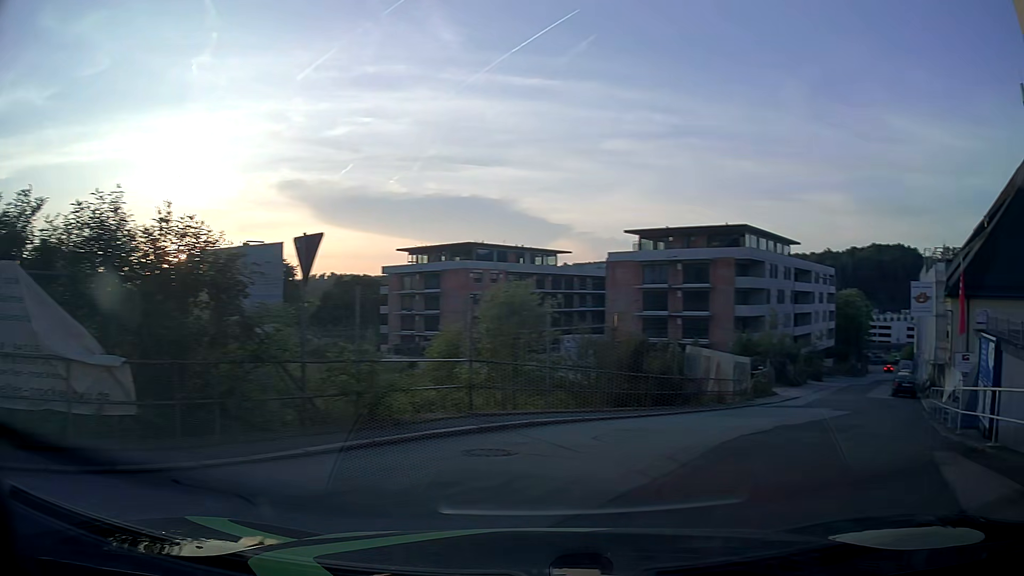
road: residential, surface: asphalt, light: Day
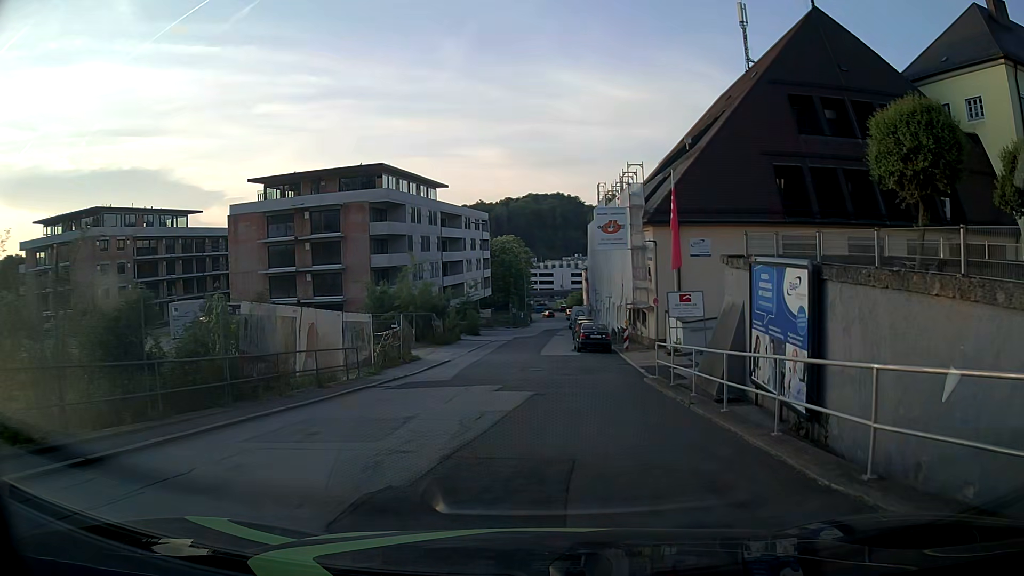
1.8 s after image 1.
(+2.9, +9.1) m; +29°
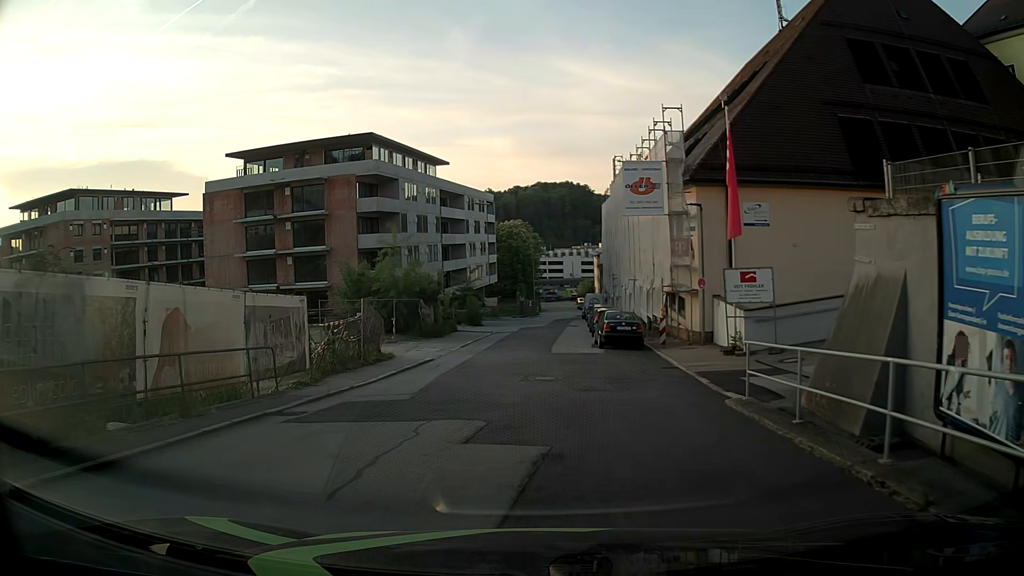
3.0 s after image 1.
(-0.1, +7.7) m; -1°
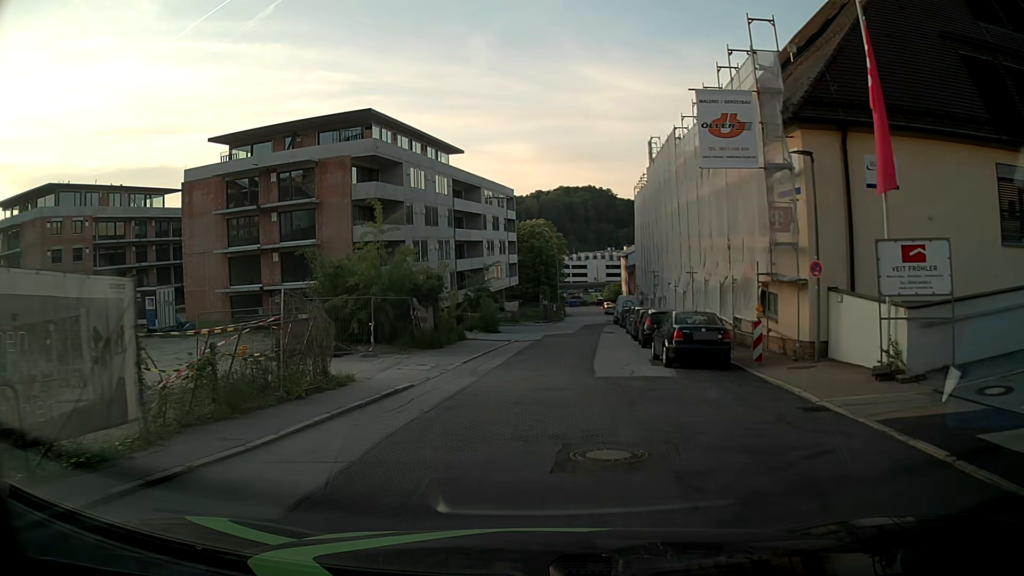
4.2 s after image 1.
(-0.2, +8.6) m; -3°
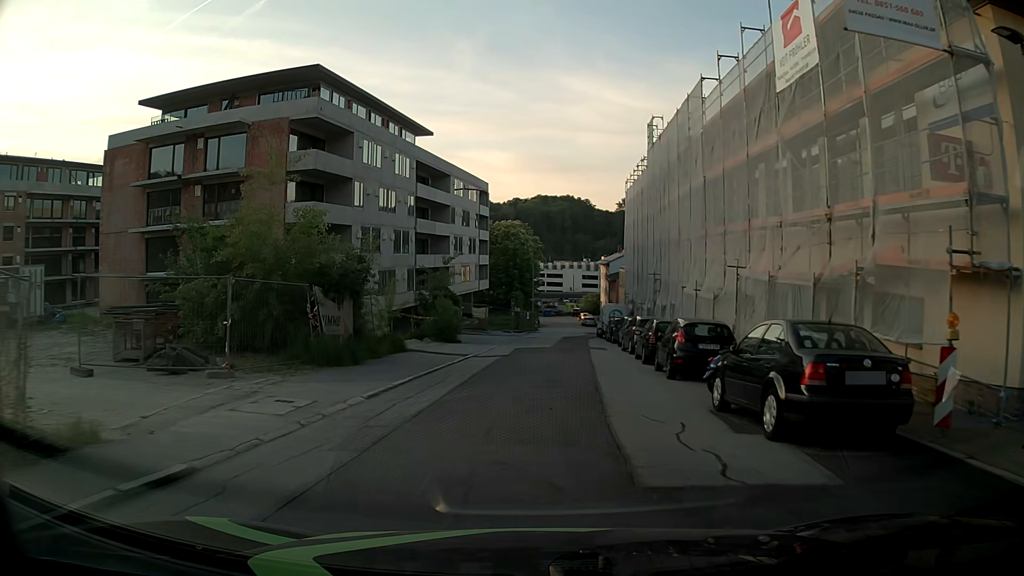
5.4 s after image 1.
(+0.3, +9.5) m; +3°
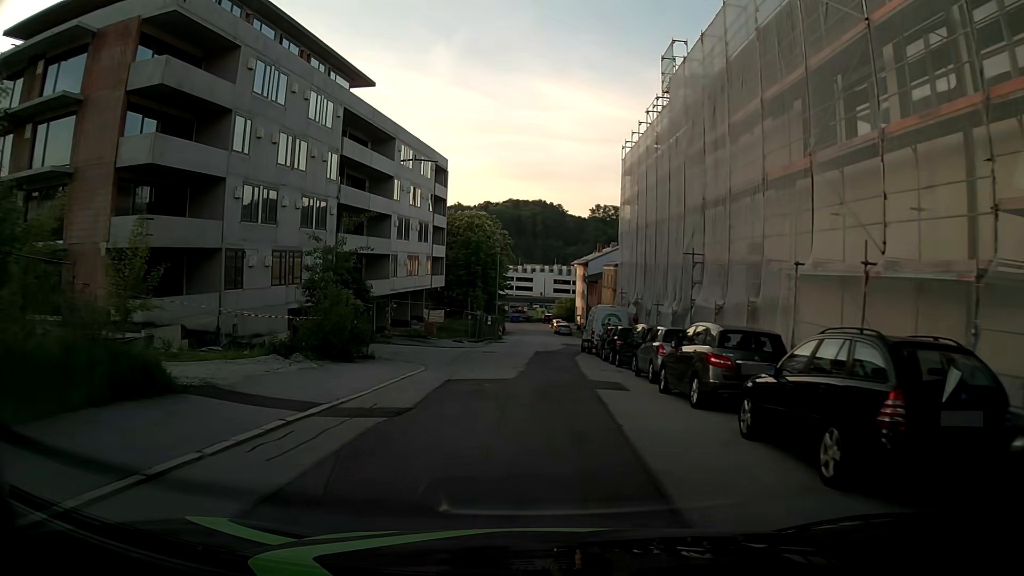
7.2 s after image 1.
(+0.5, +15.4) m; +3°
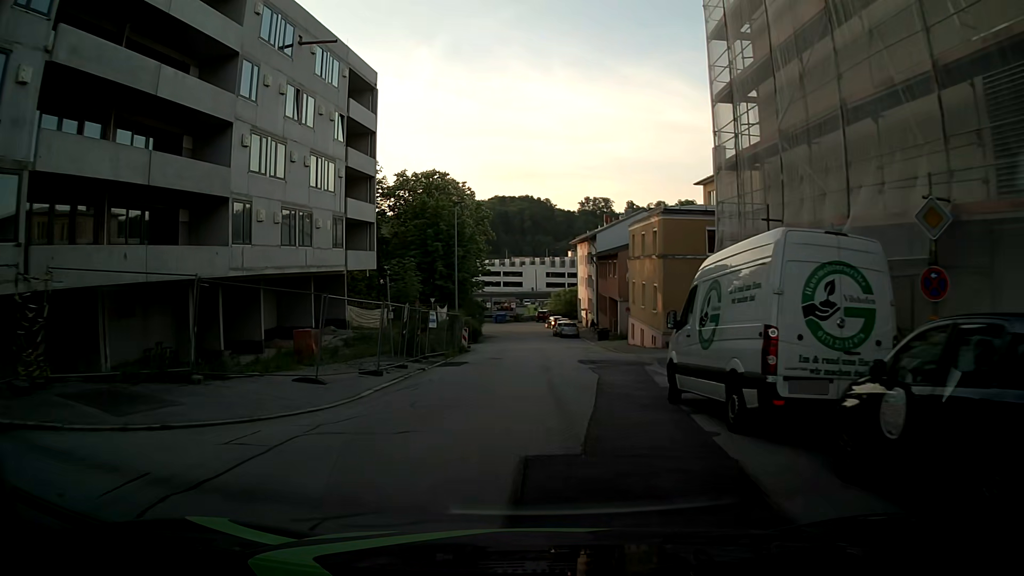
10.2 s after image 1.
(+0.5, +27.4) m; +1°
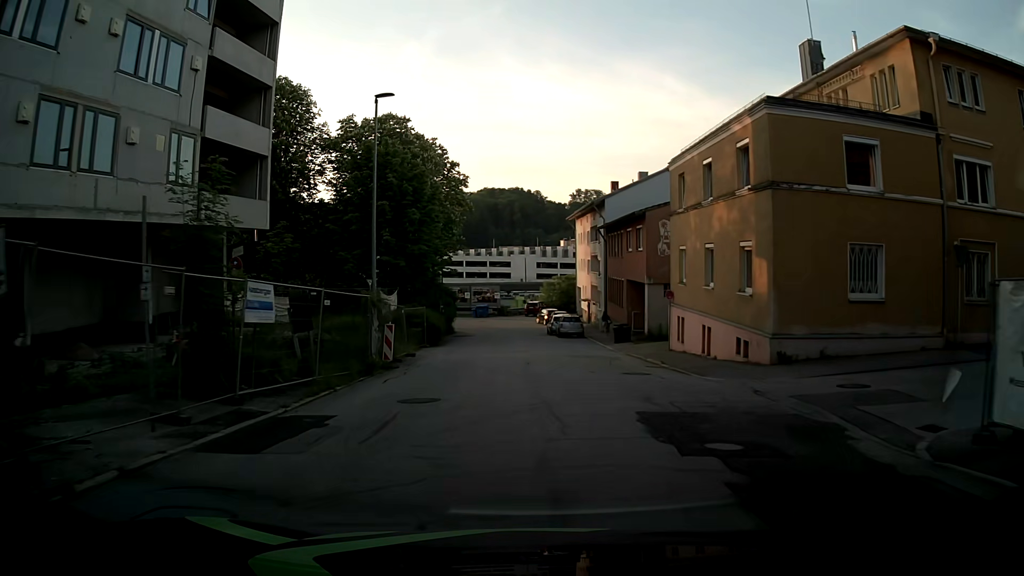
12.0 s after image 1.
(+0.2, +17.2) m; +1°
(0, +10) (0, +20) (0, +30) (-1, +40) (-1, +50) (-2, +60) (-5, +69) (-12, +76) (-22, +79) (-32, +79) m
